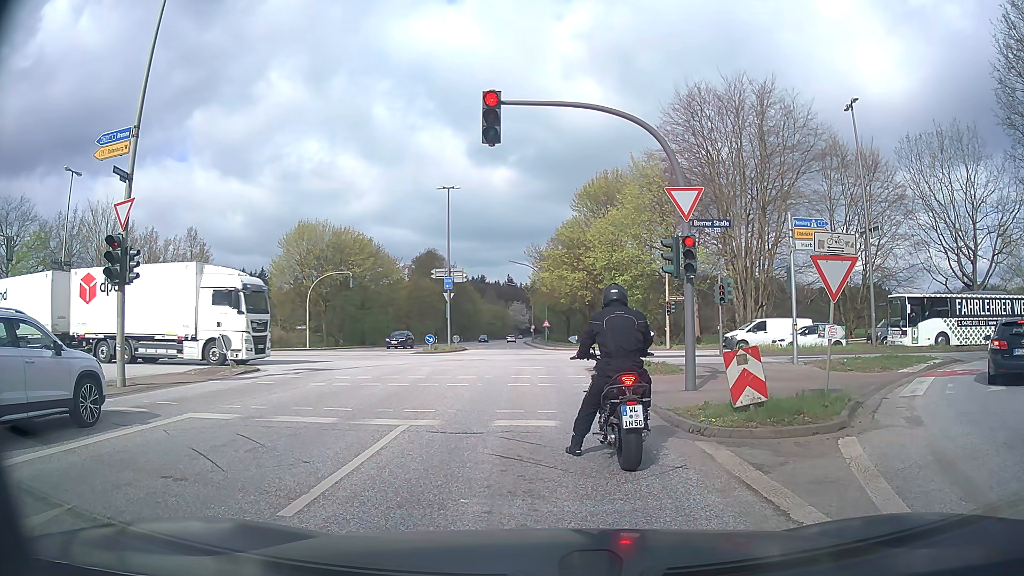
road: secondary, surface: asphalt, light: Day
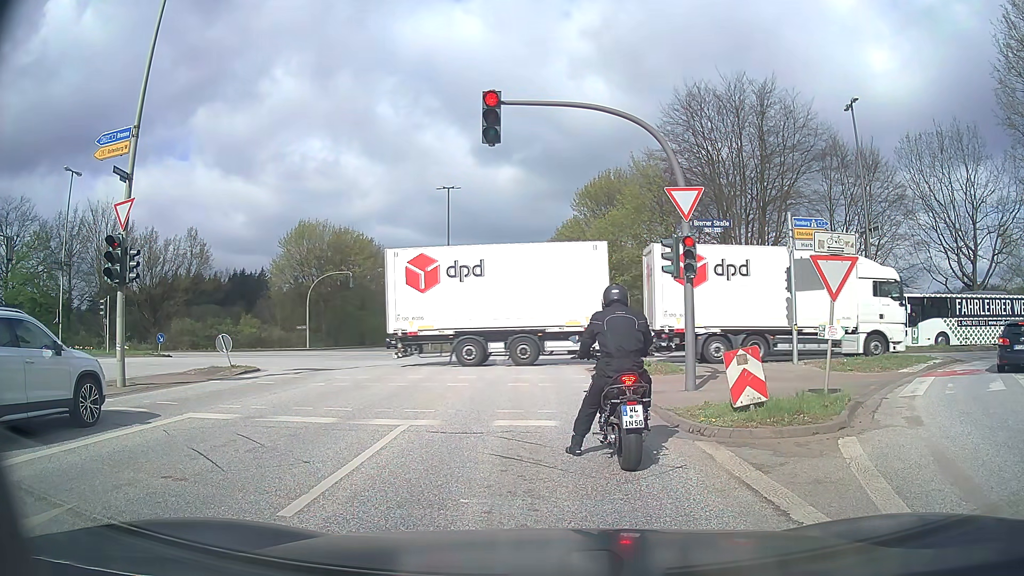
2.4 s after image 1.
(0.0, 0.0) m; 0°
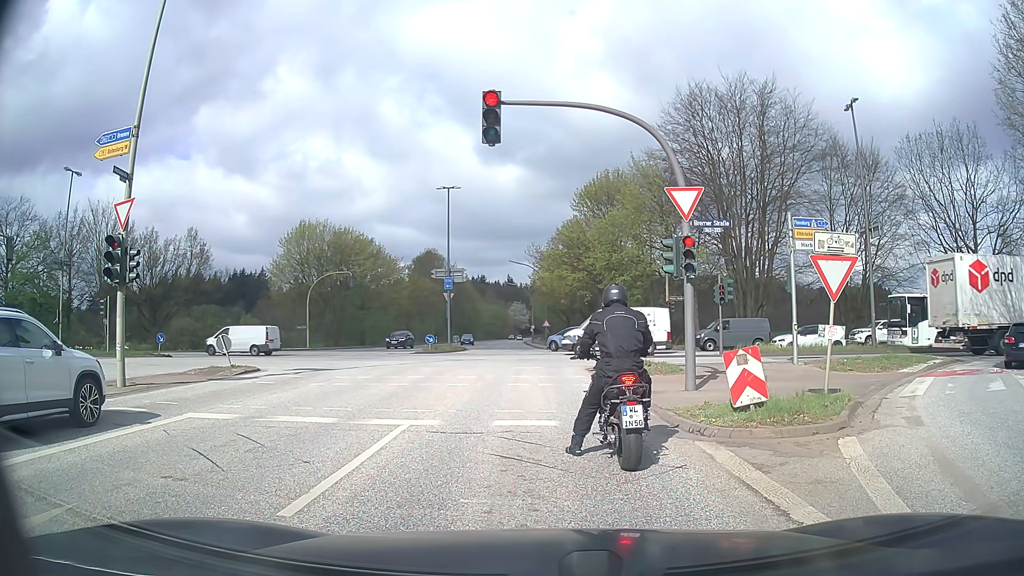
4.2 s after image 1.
(0.0, 0.0) m; 0°
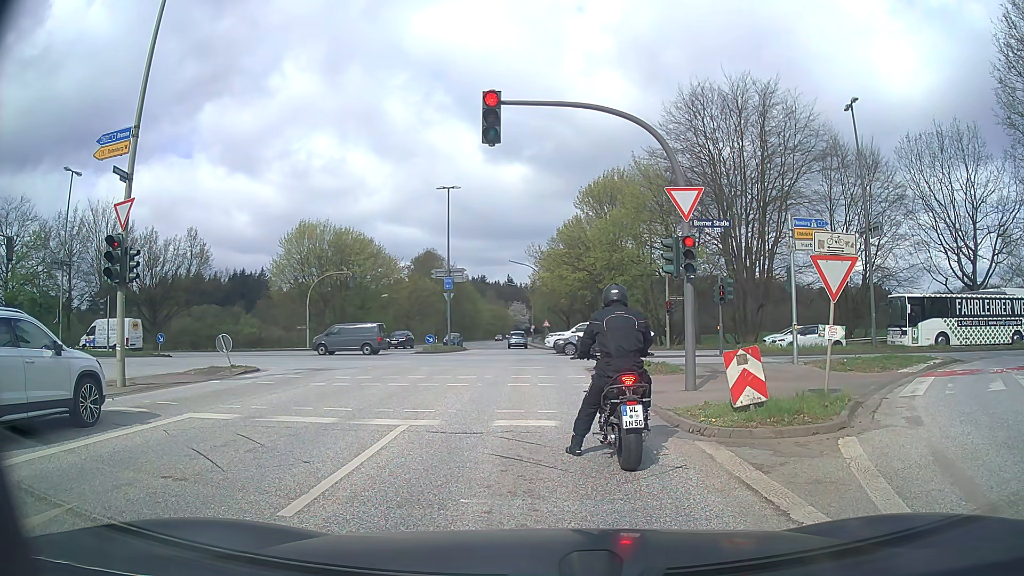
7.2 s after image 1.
(0.0, 0.0) m; 0°
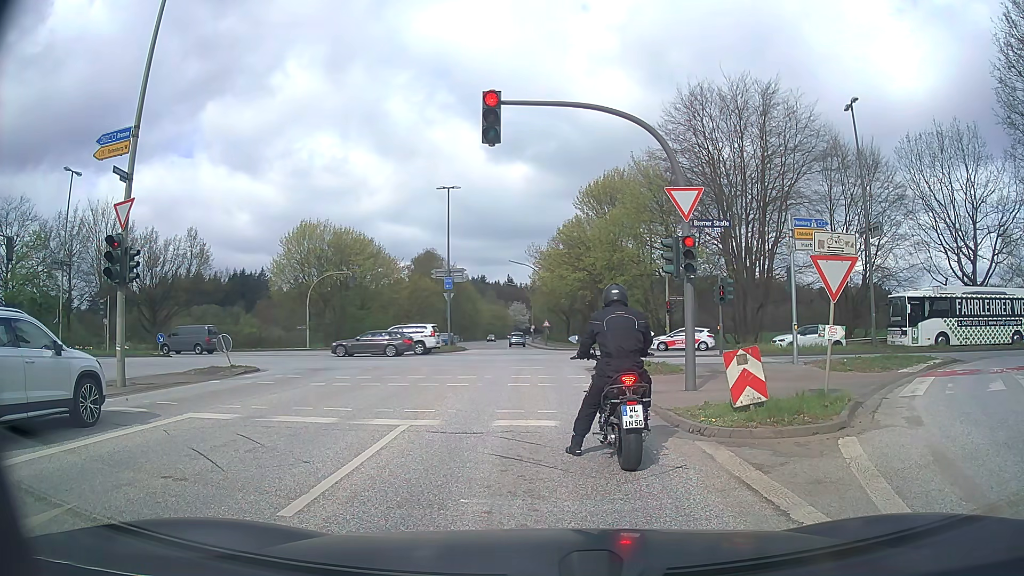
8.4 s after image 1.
(0.0, 0.0) m; 0°
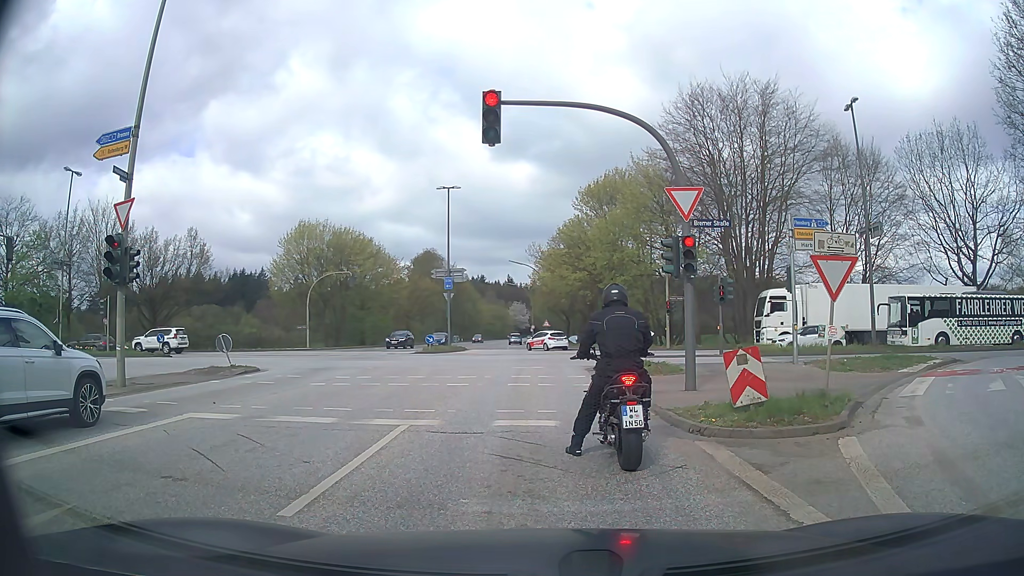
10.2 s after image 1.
(0.0, 0.0) m; 0°
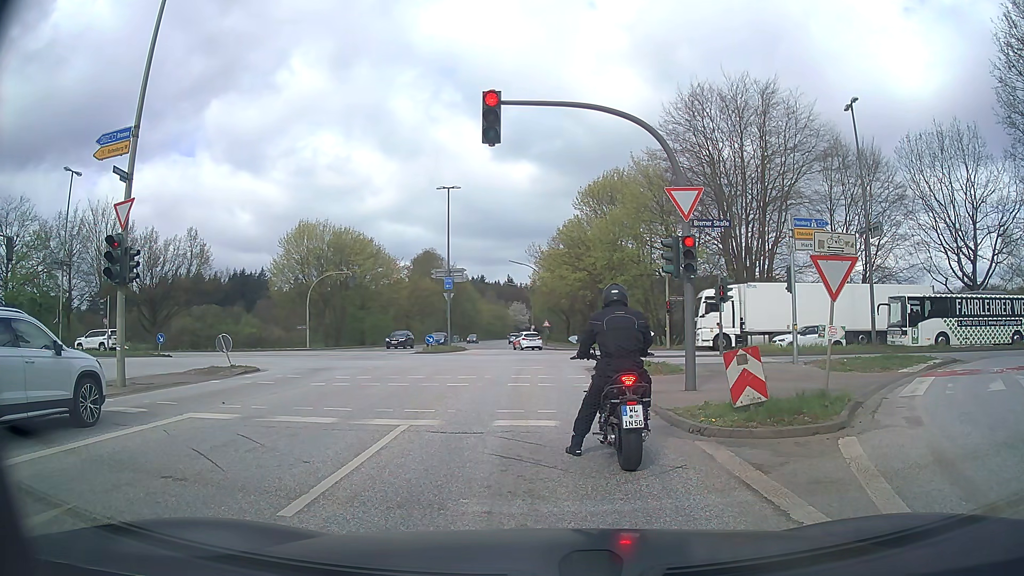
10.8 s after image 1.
(0.0, 0.0) m; 0°
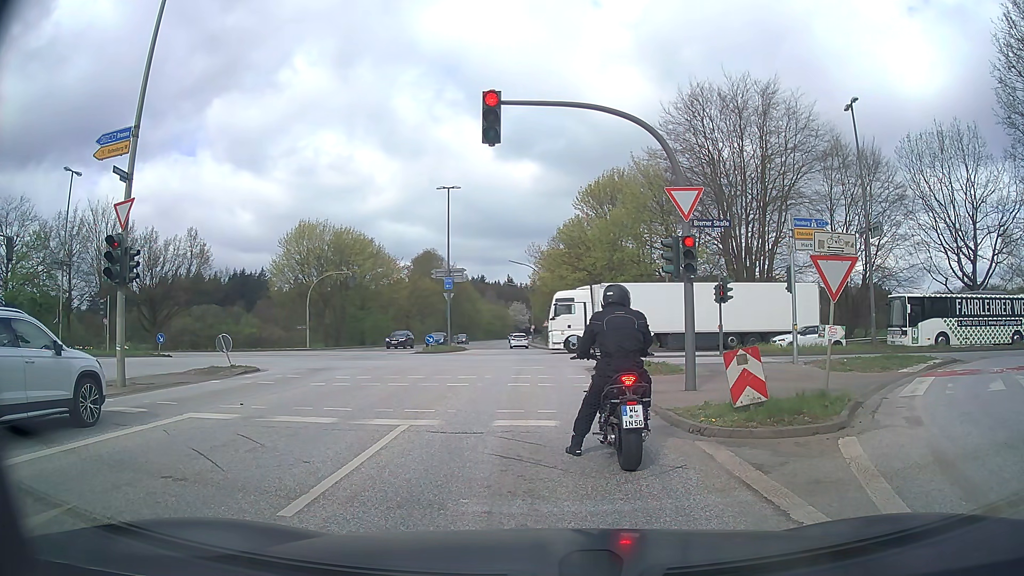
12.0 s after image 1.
(0.0, 0.0) m; 0°
